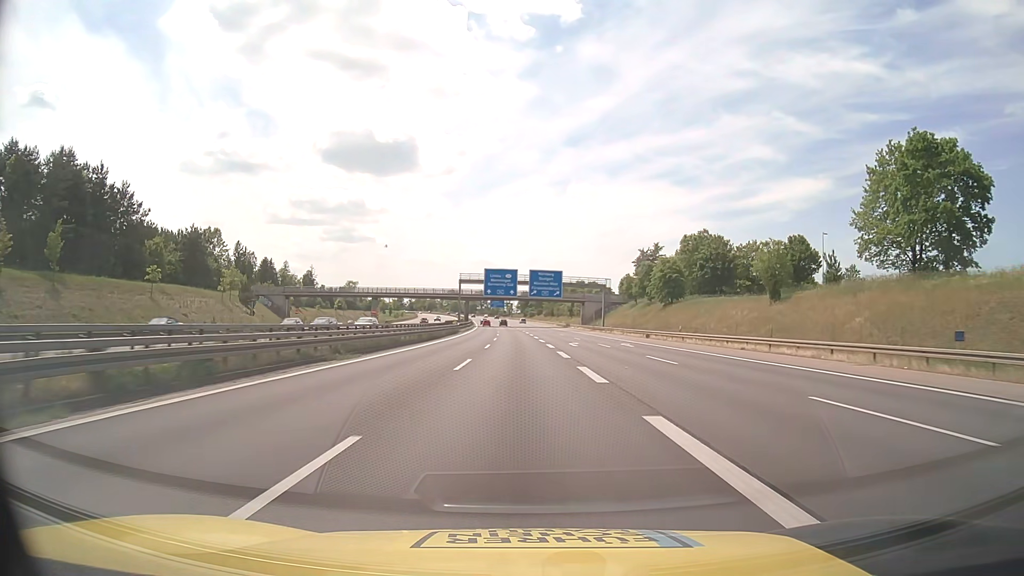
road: motorway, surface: asphalt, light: Day
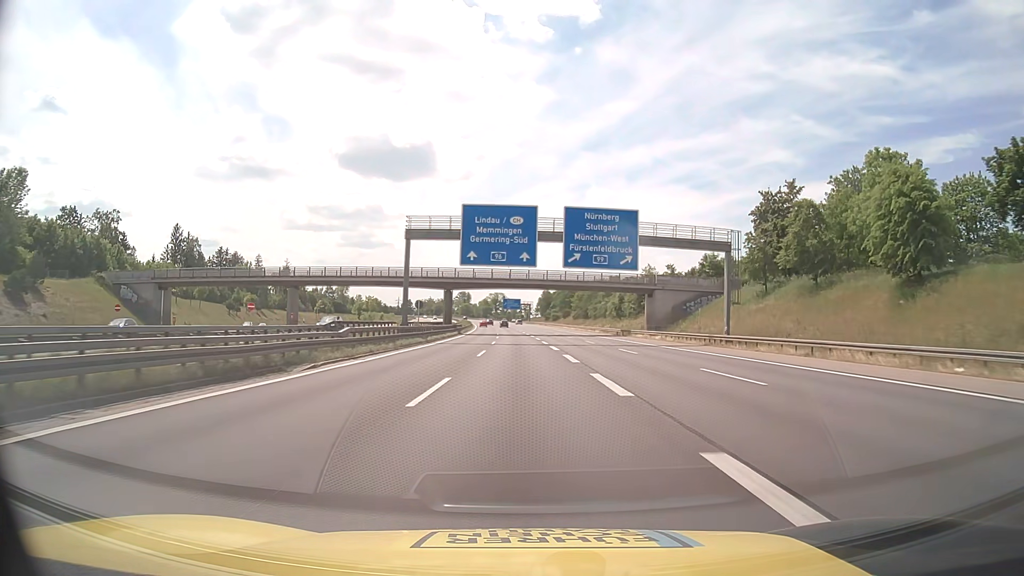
(-0.9, +63.0) m; -2°
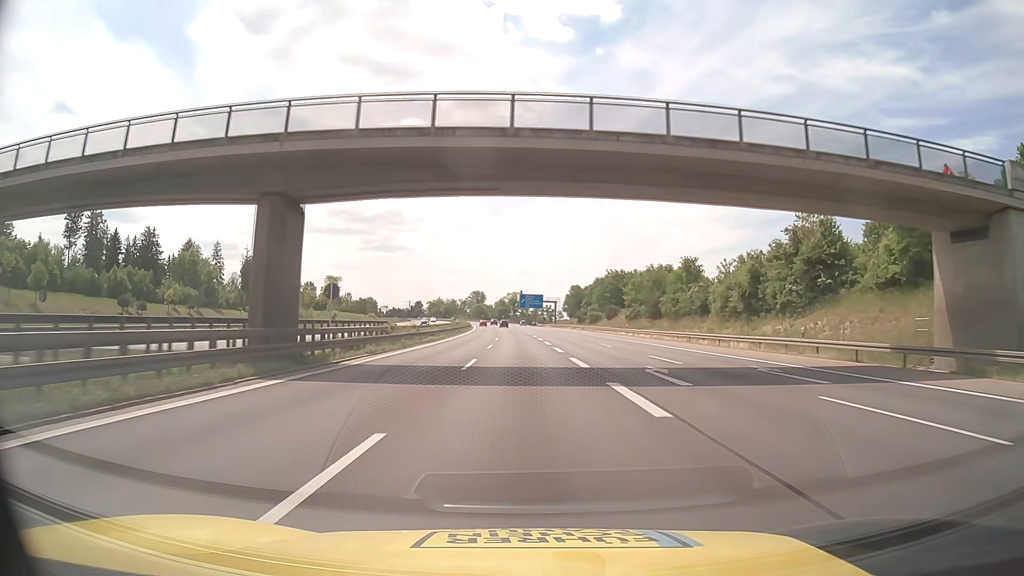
(-1.0, +63.0) m; -2°
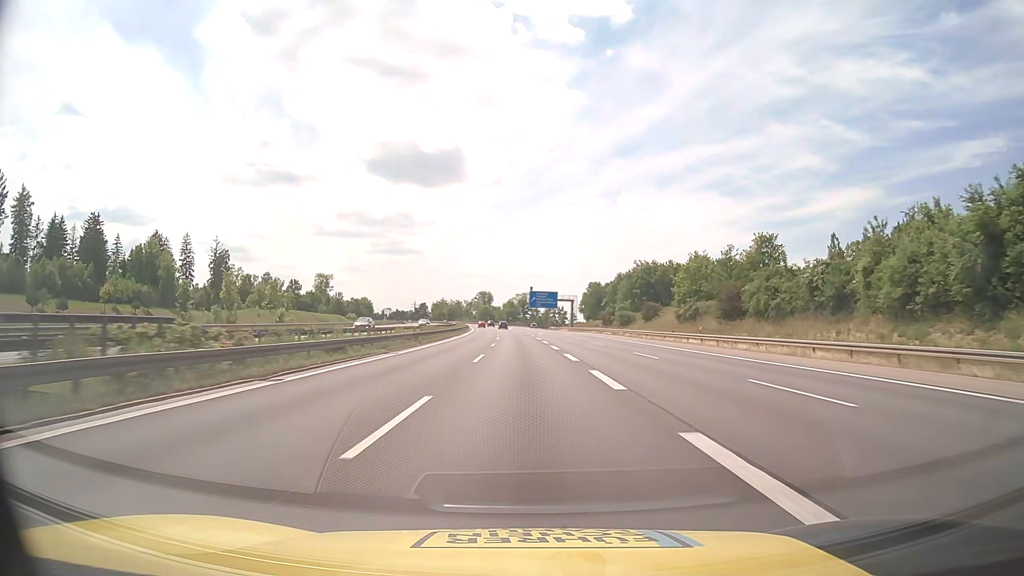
(-0.2, +31.6) m; -1°
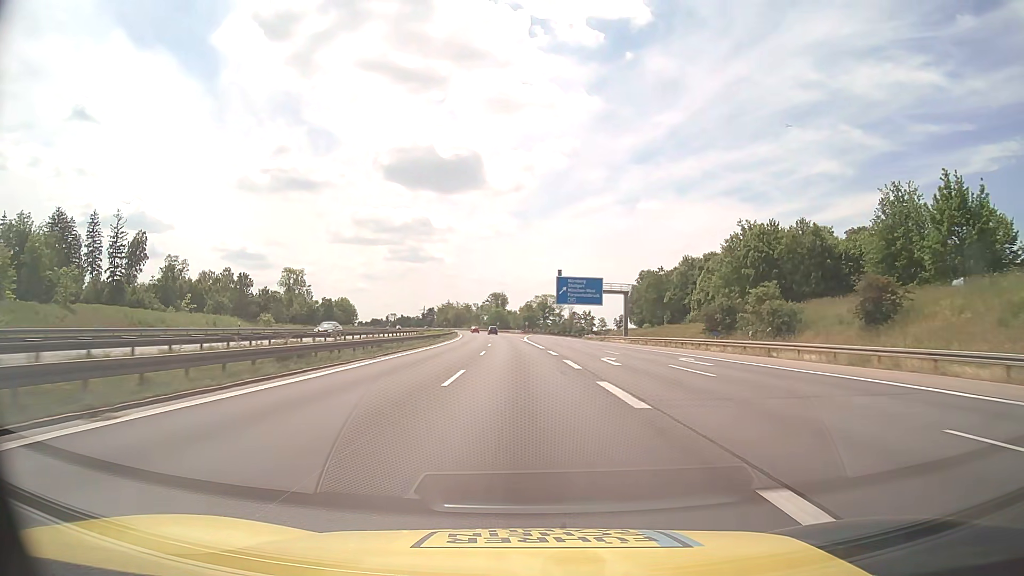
(-1.1, +63.0) m; -2°
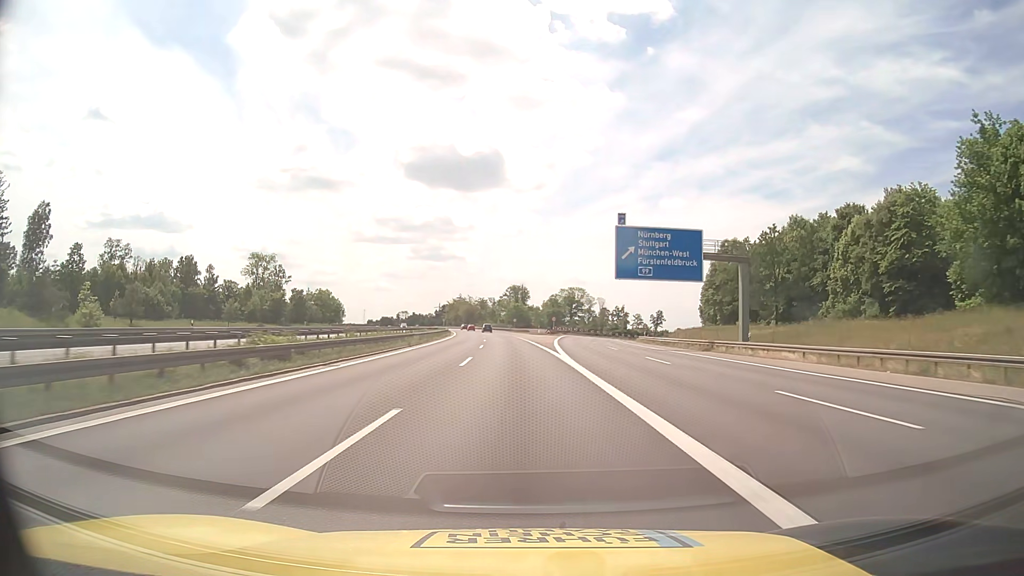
(-0.7, +47.3) m; -2°
(0, +10) (0, +20) (0, +30) (-1, +40) (-1, +50) (-1, +60) (-2, +70) (-3, +80) (-3, +90) (-4, +100) m
